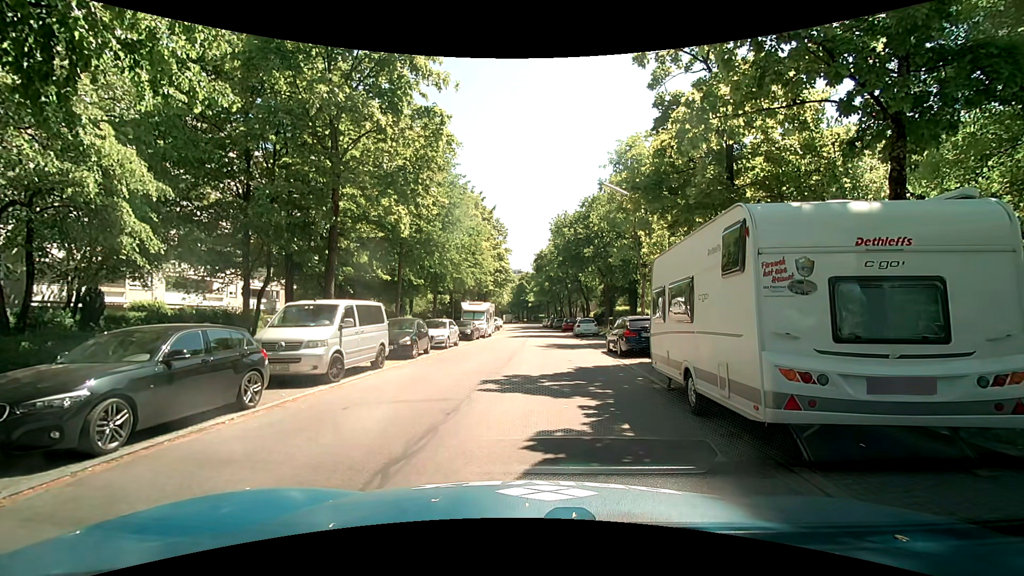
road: residential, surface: asphalt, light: Day
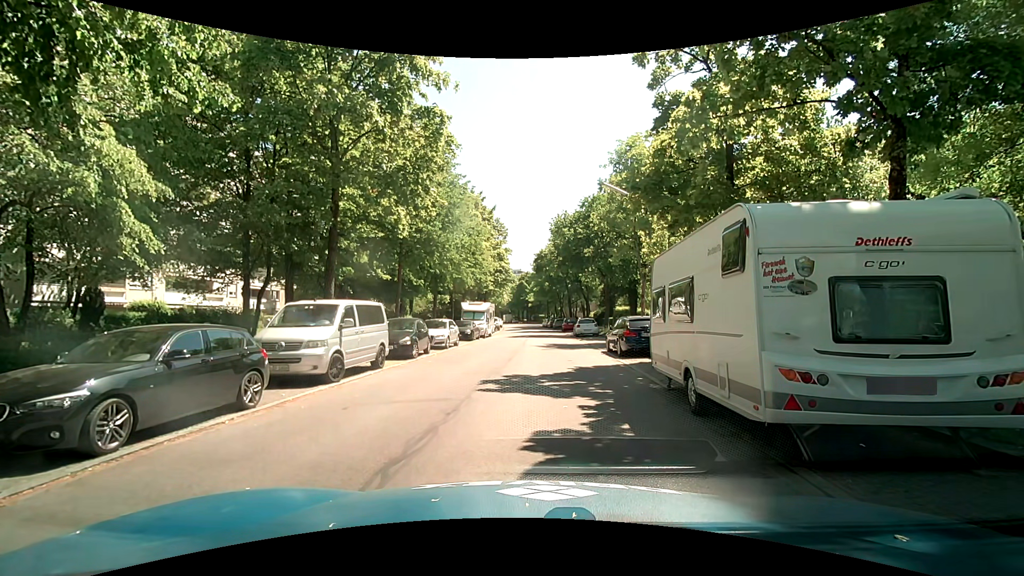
(0.0, 0.0) m; 0°
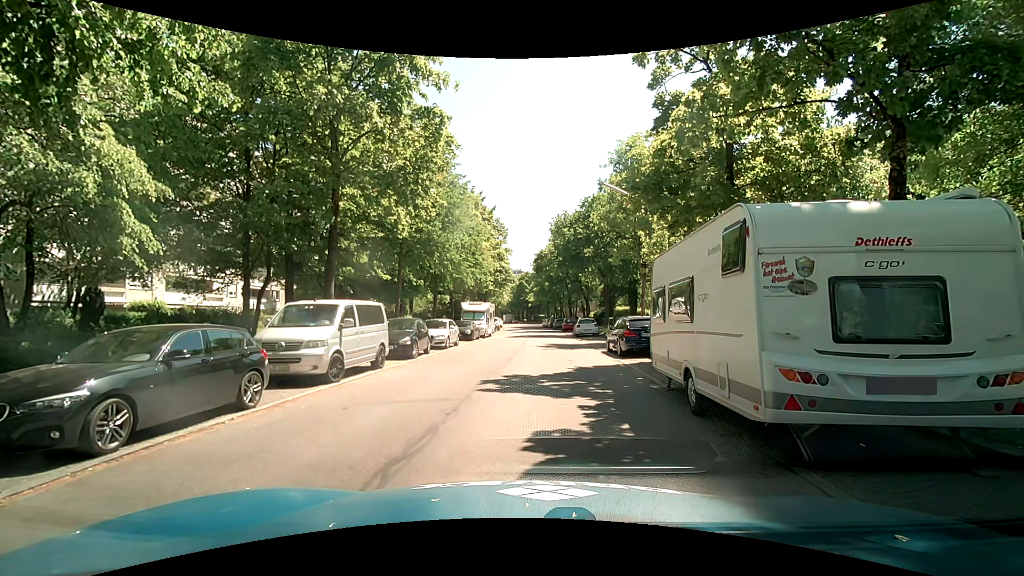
(0.0, 0.0) m; 0°
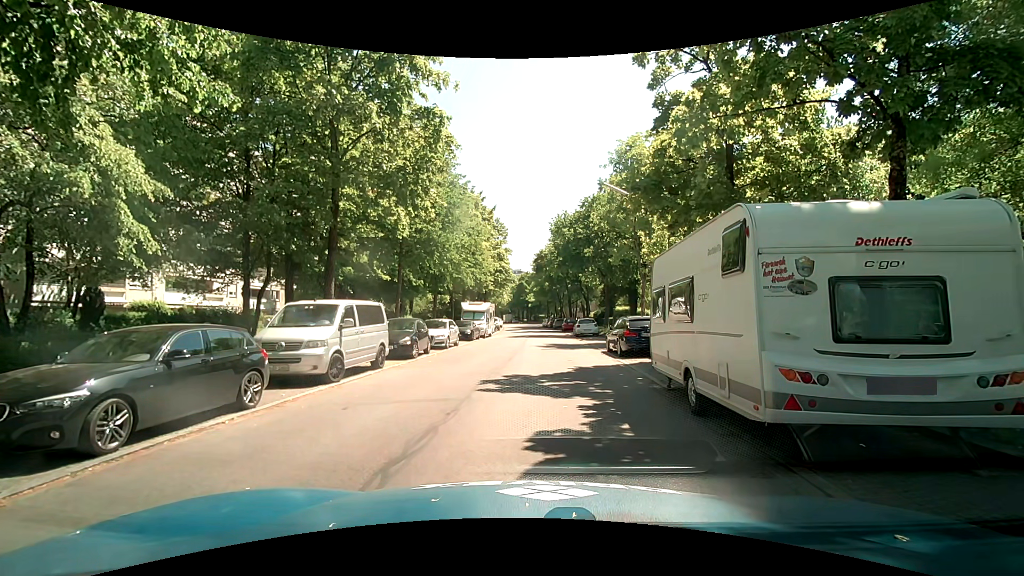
(0.0, 0.0) m; 0°
